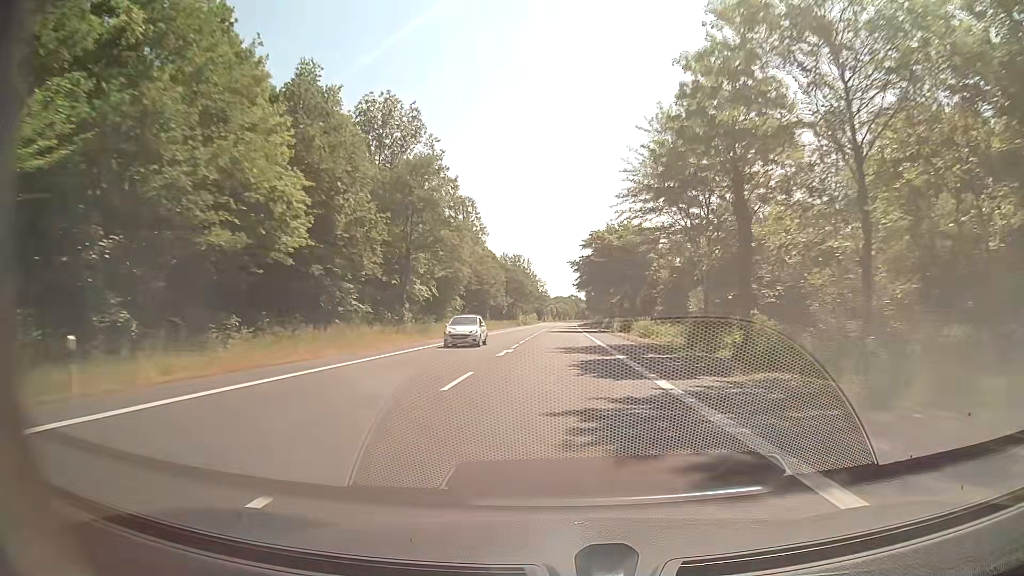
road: secondary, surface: asphalt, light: Day
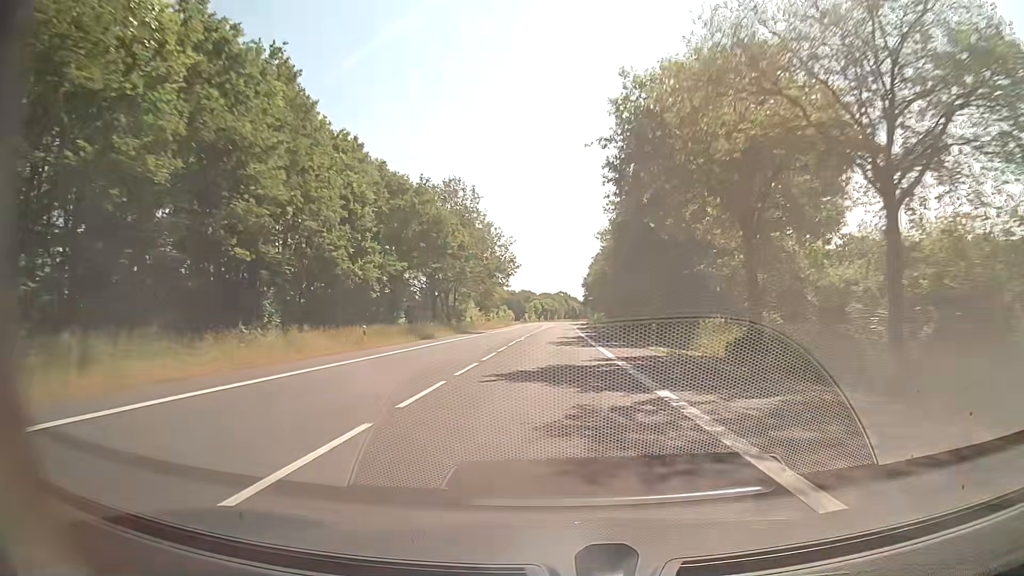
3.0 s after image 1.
(+0.9, +78.7) m; +2°
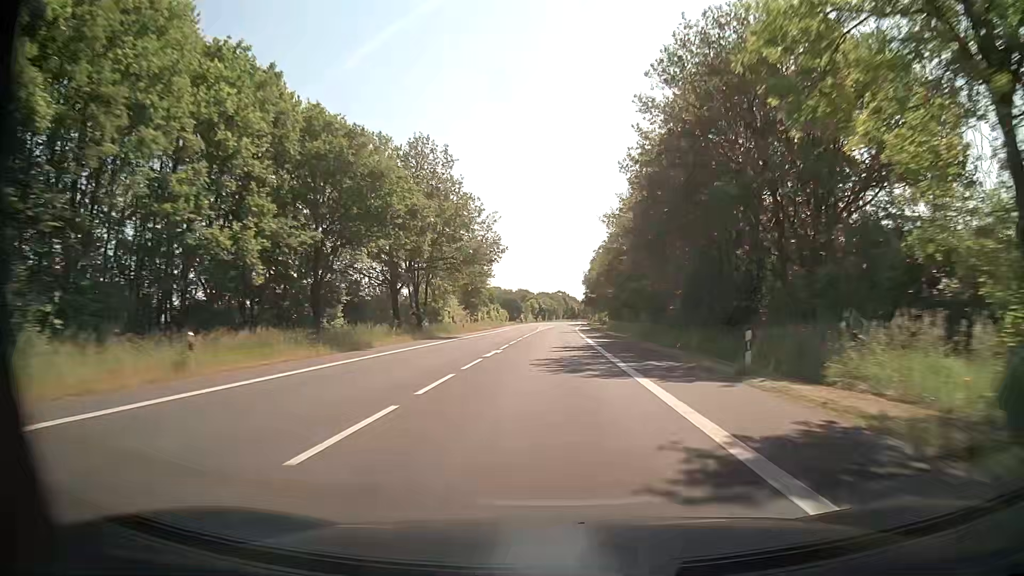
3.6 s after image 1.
(-0.1, +15.8) m; 0°
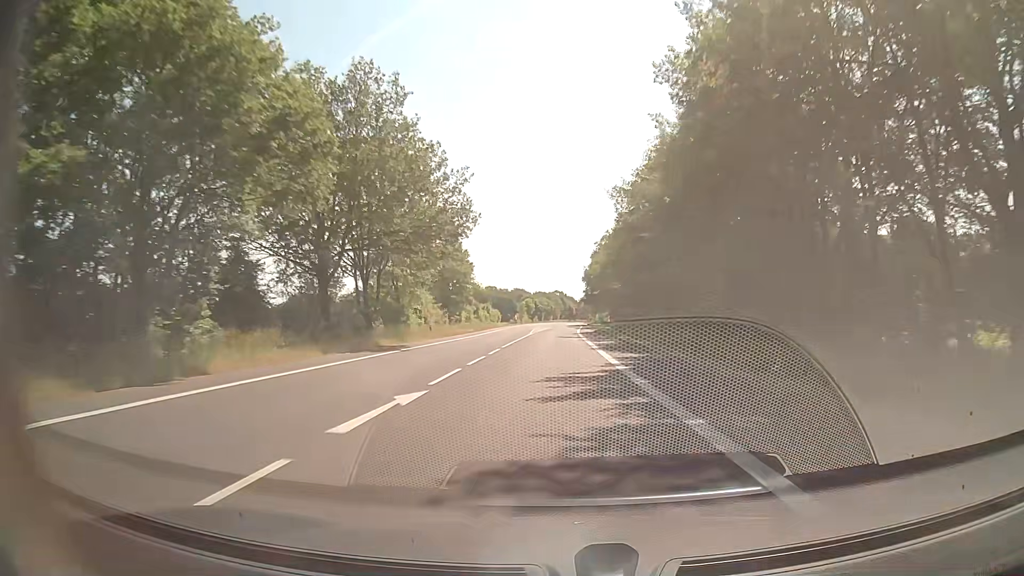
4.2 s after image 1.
(0.0, +15.8) m; 0°
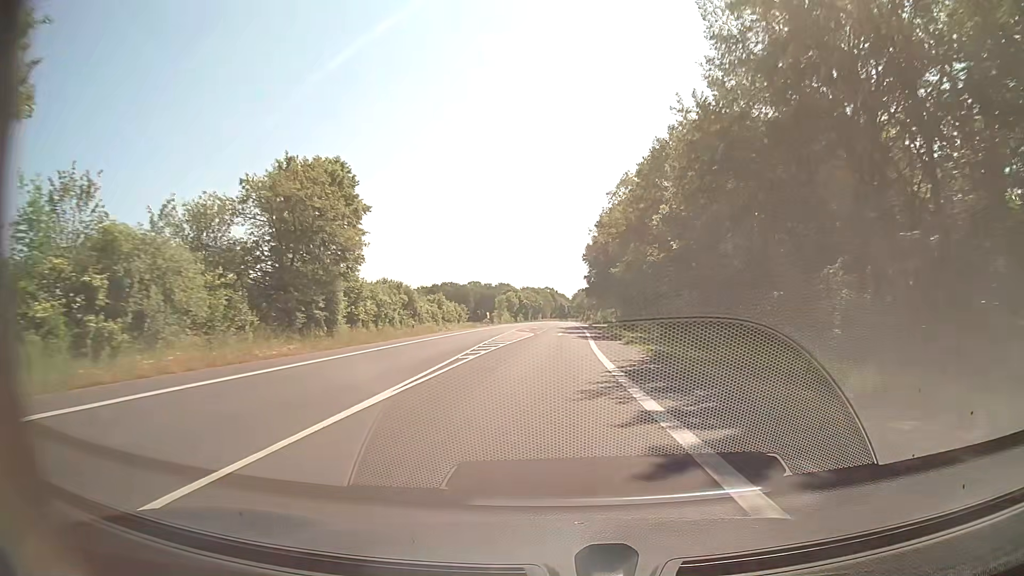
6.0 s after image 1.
(0.0, +47.4) m; 0°
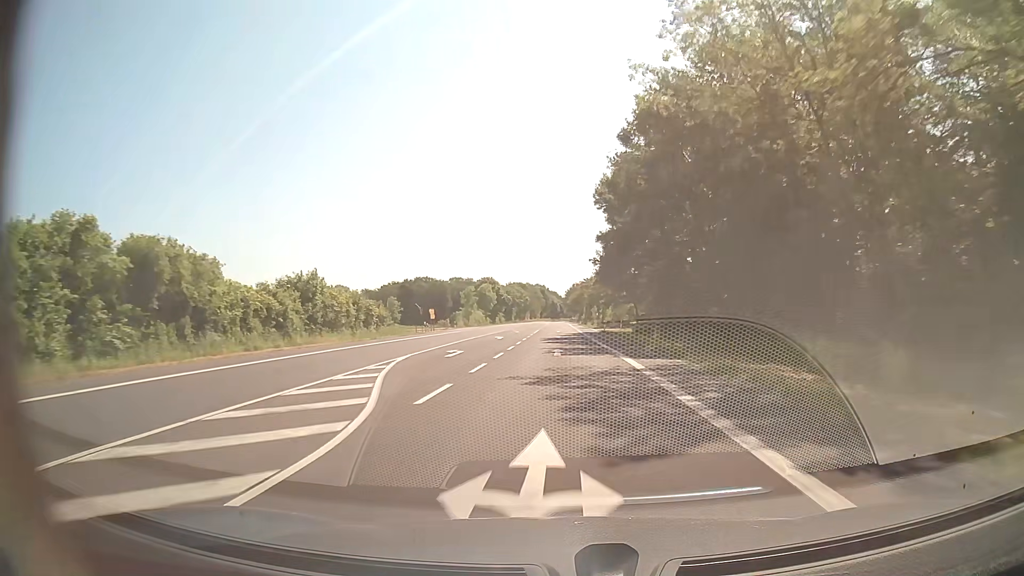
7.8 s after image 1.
(+0.3, +47.4) m; +1°
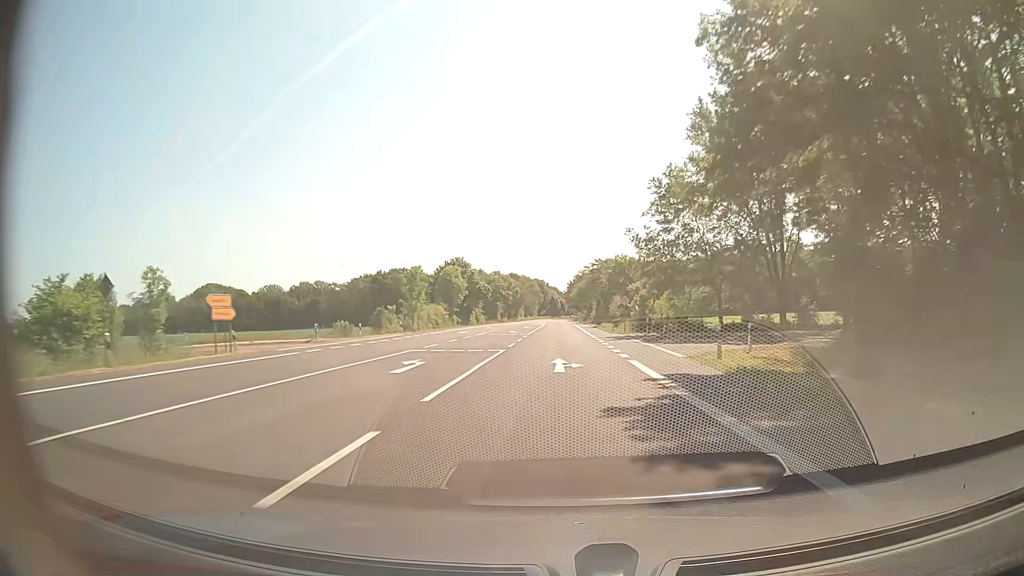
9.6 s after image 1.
(0.0, +47.4) m; 0°
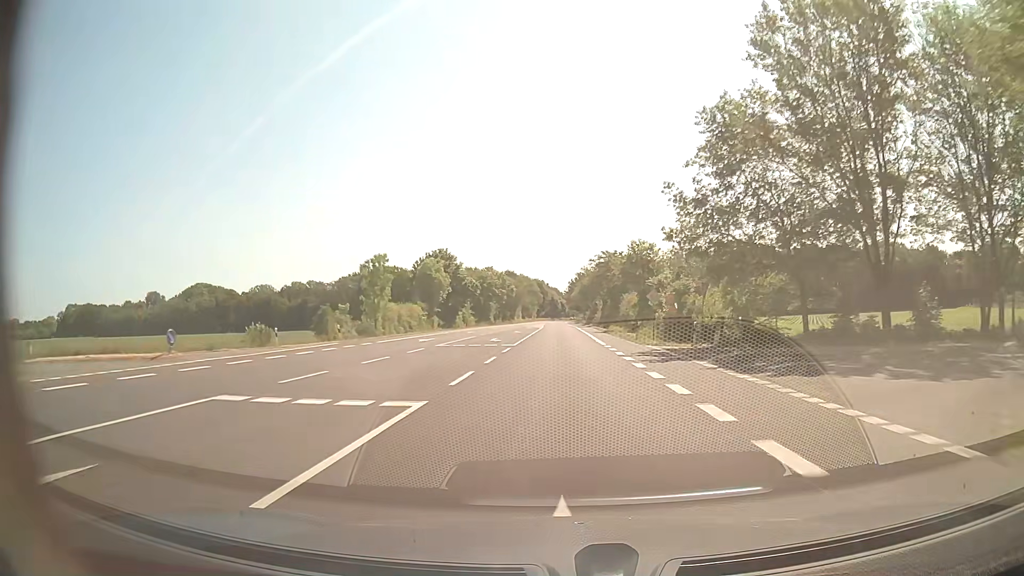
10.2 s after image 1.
(+0.1, +15.8) m; 0°
(0, +10) (0, +20) (0, +30) (0, +40) (0, +50) (0, +60) (0, +70) (0, +80) (0, +90) (0, +100) m
